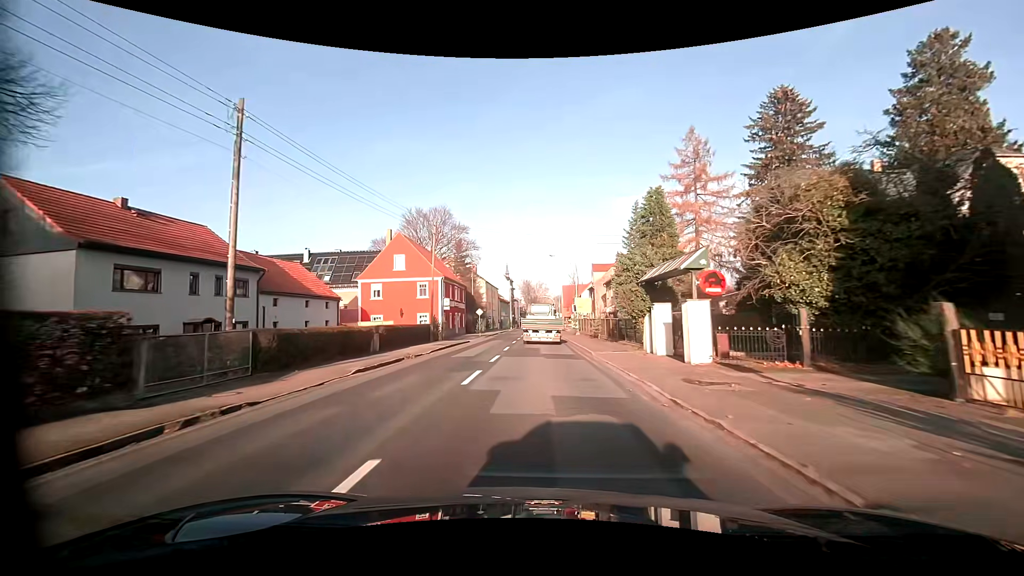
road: primary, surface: asphalt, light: Day
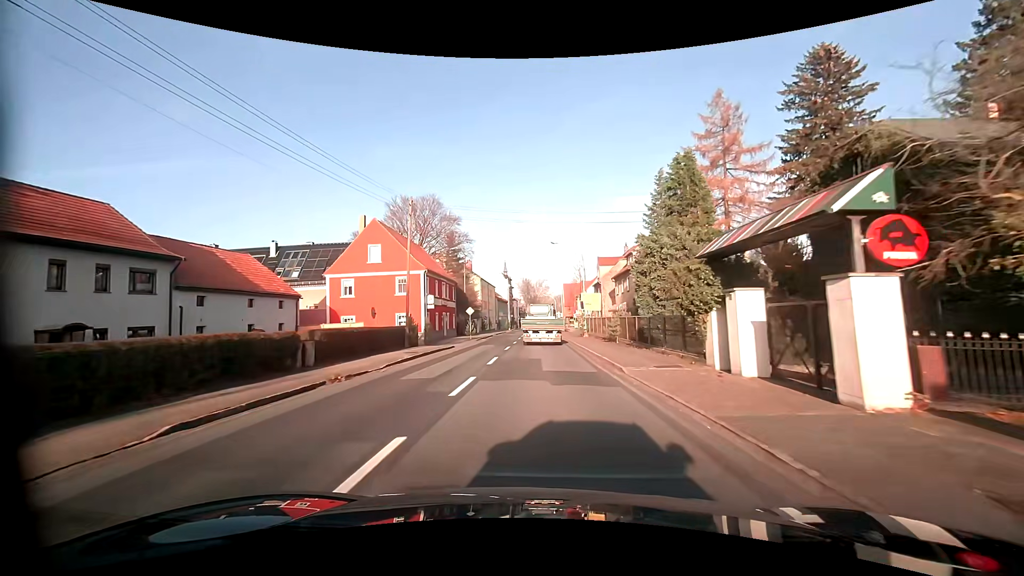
(0.0, +8.0) m; 0°
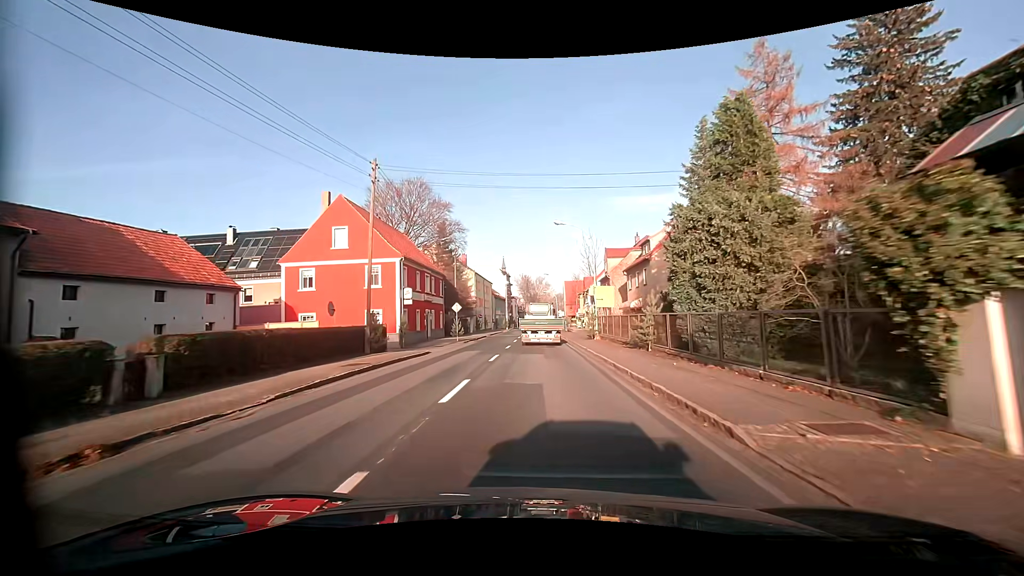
(0.0, +7.9) m; 0°
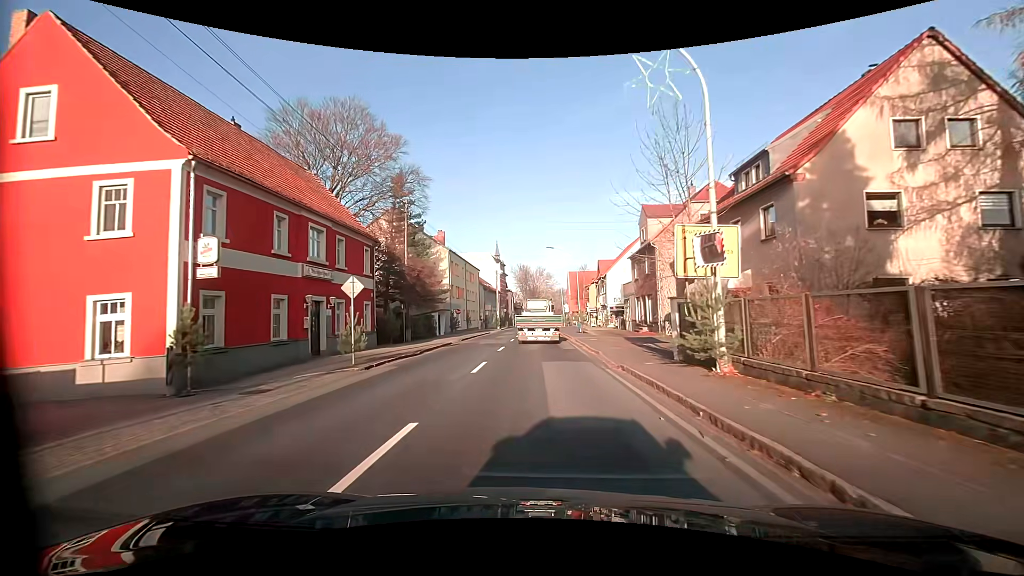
(0.0, +22.6) m; 0°
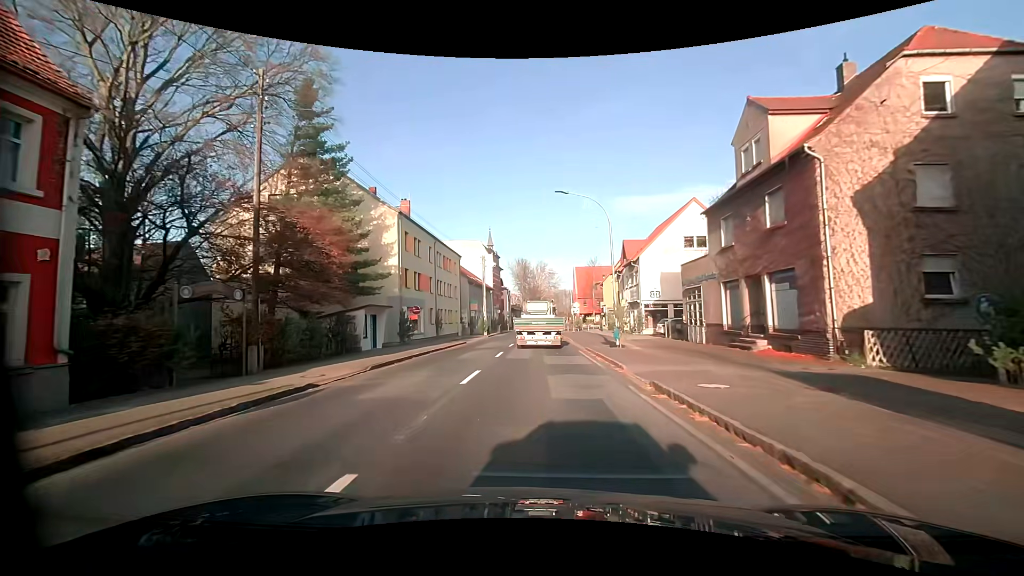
(+0.1, +20.6) m; 0°
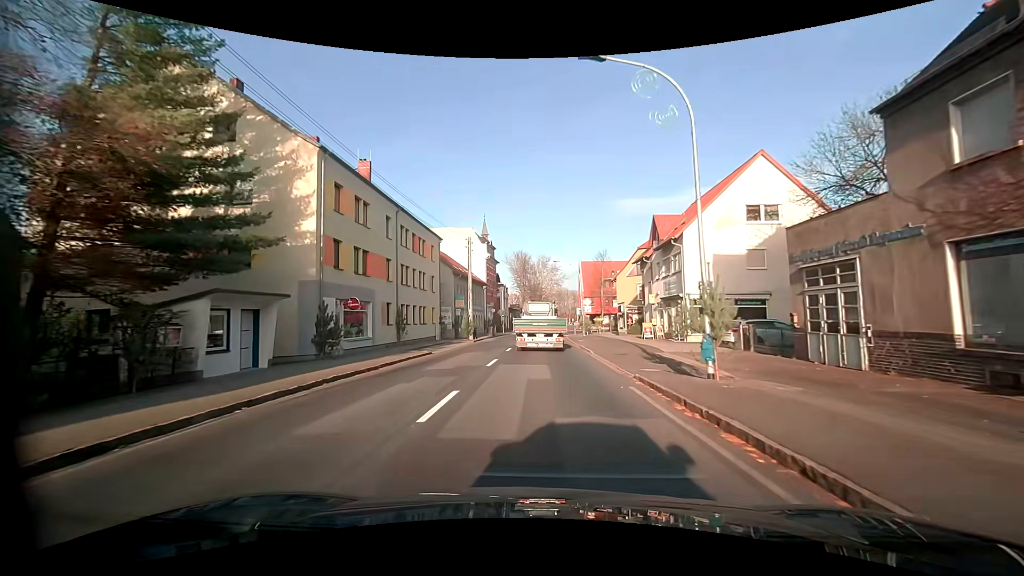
(0.0, +13.1) m; 0°
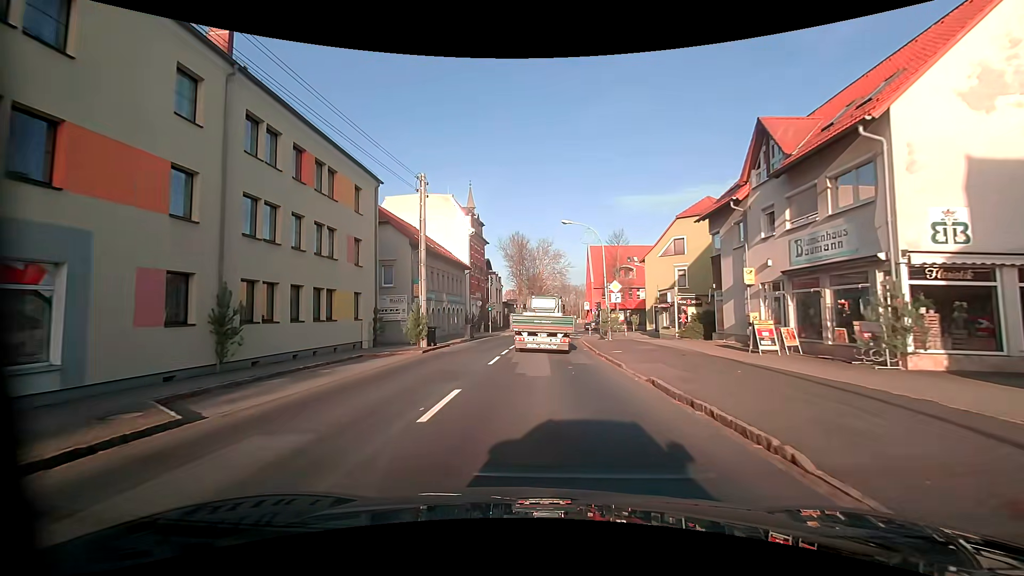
(+0.1, +18.5) m; +1°
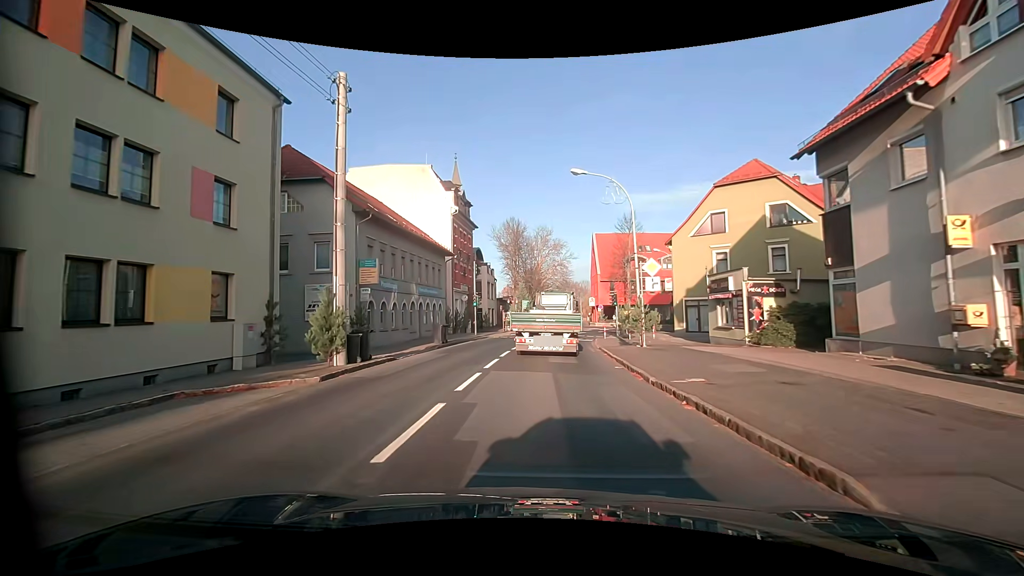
(-0.1, +10.8) m; 0°
(0, +10) (0, +20) (+1, +30) (+2, +40) (+7, +49) (+14, +56) (+22, +62) (+30, +67) (+39, +71) (+49, +75) m
